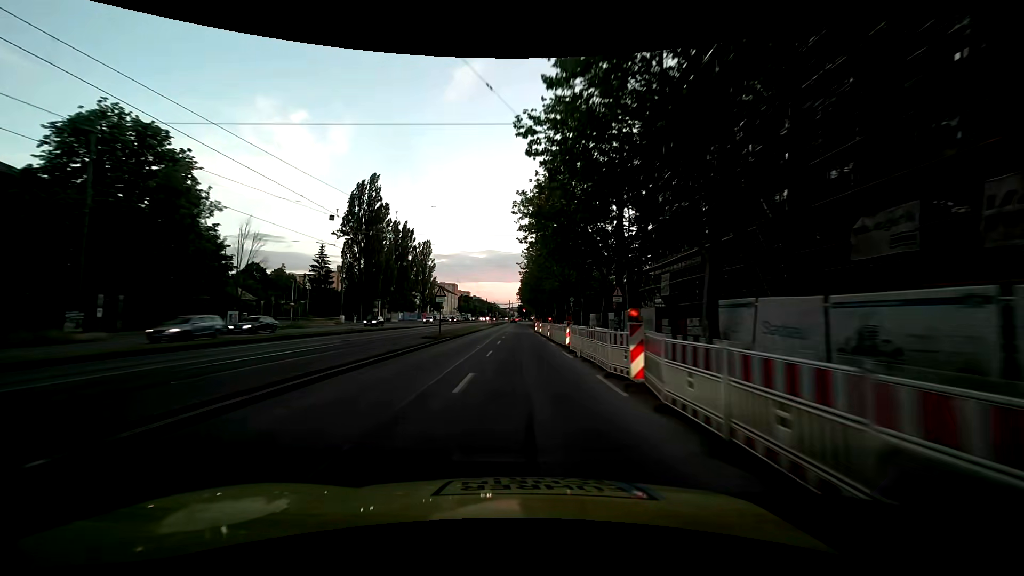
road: secondary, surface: asphalt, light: Day
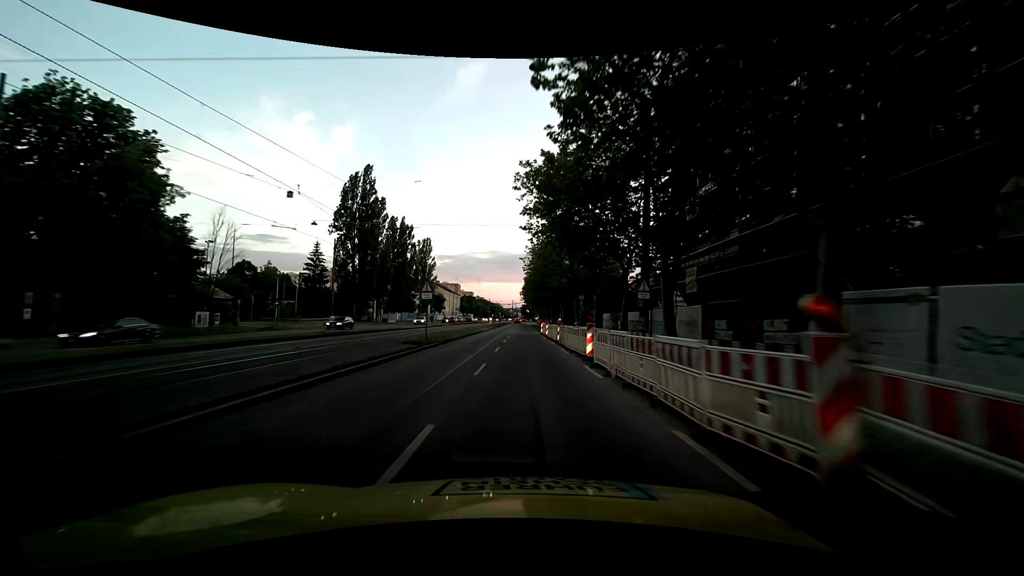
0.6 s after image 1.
(0.0, +5.9) m; 0°
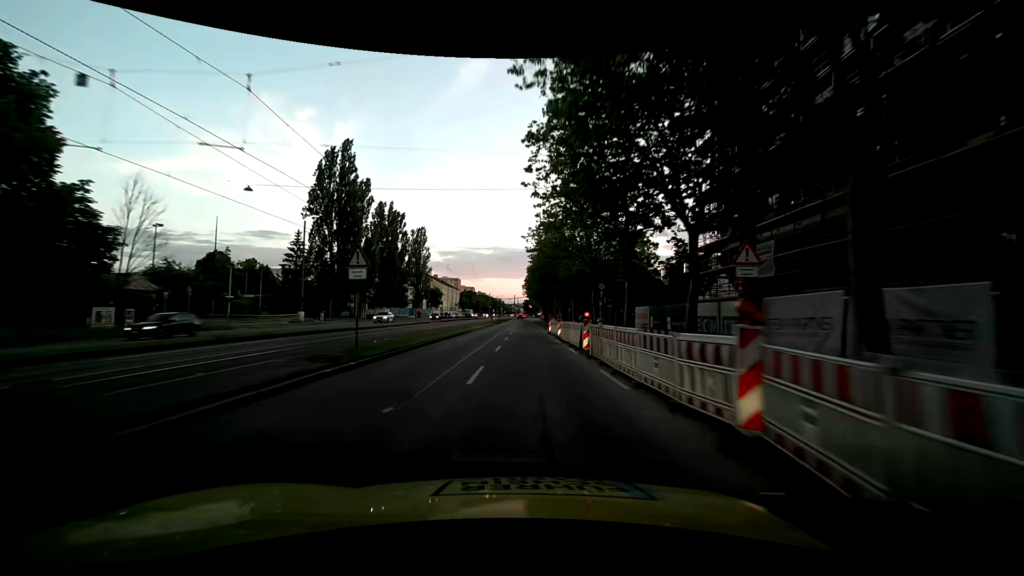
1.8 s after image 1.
(-0.1, +11.5) m; -1°
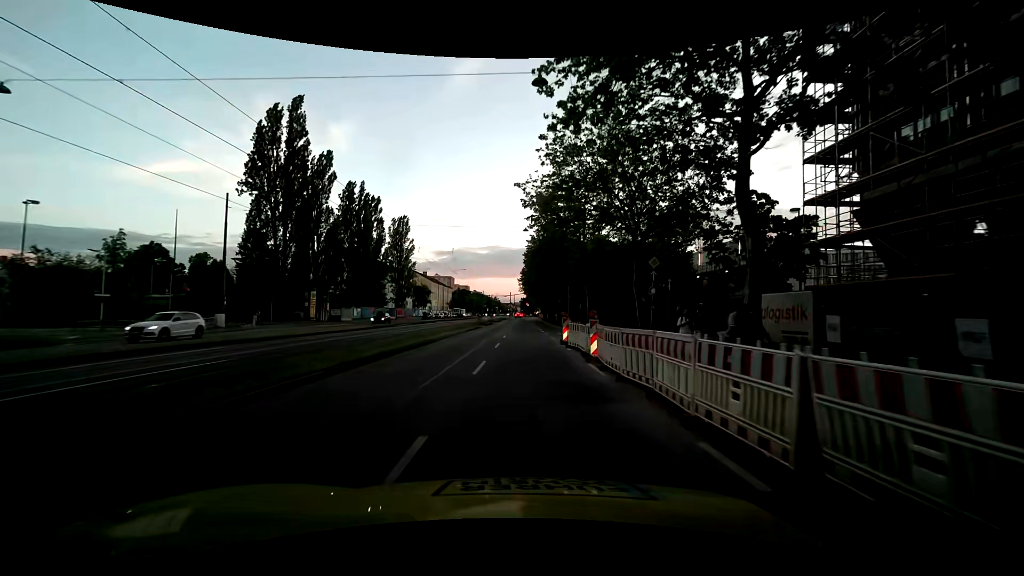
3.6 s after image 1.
(+0.3, +16.2) m; +1°
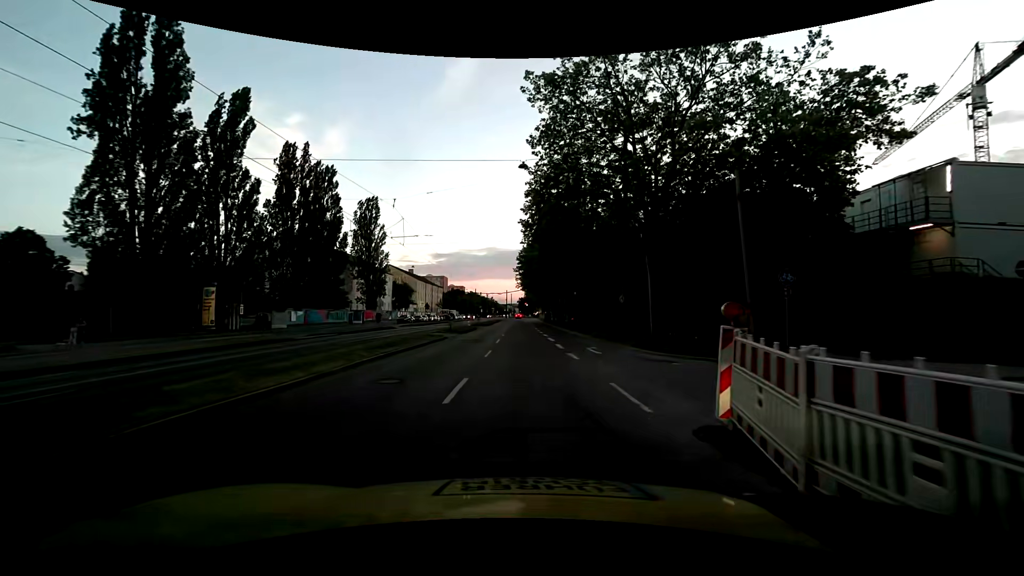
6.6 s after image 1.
(+0.1, +21.8) m; -1°
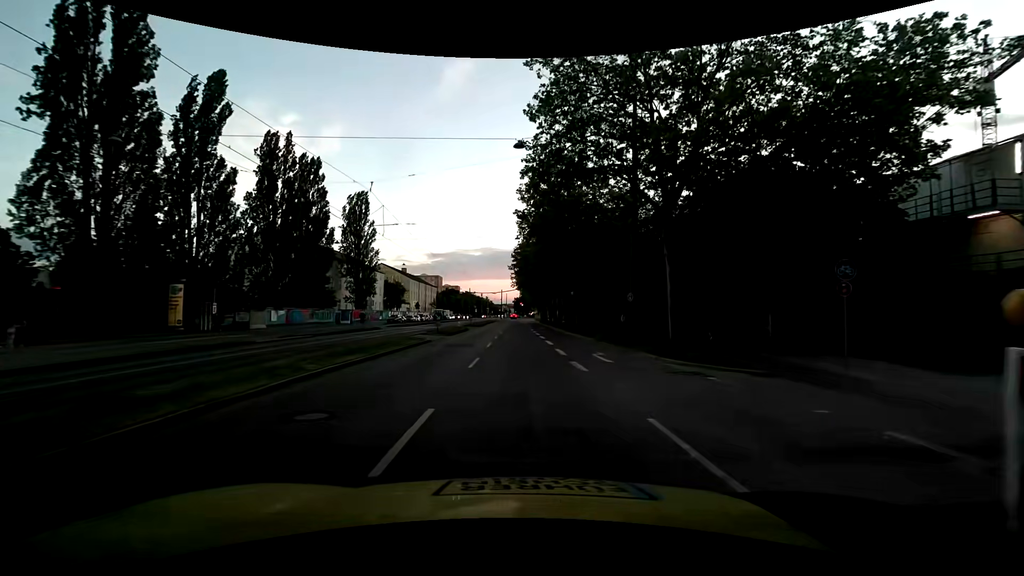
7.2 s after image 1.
(+0.1, +3.5) m; +1°
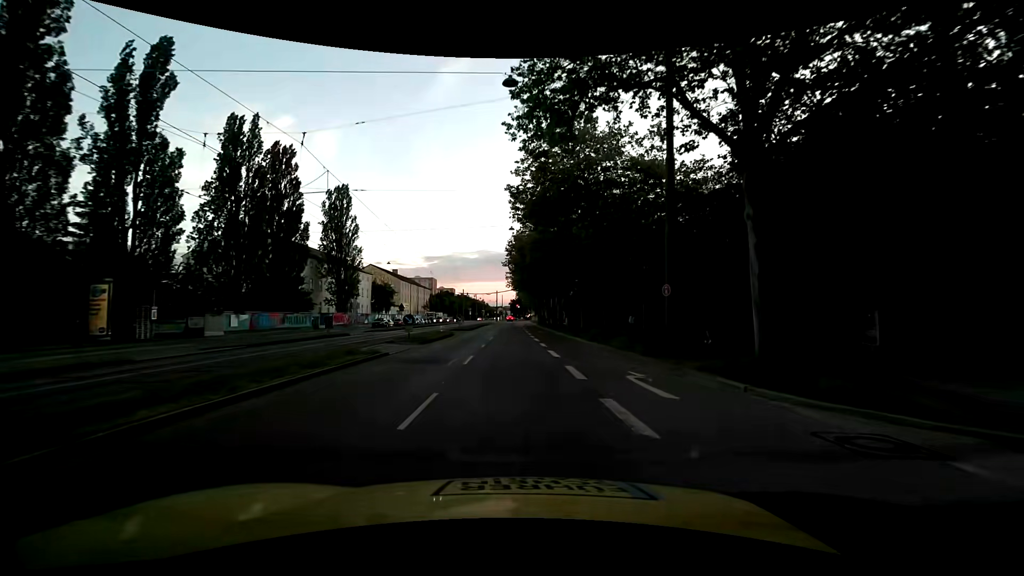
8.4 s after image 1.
(+0.1, +7.1) m; +1°
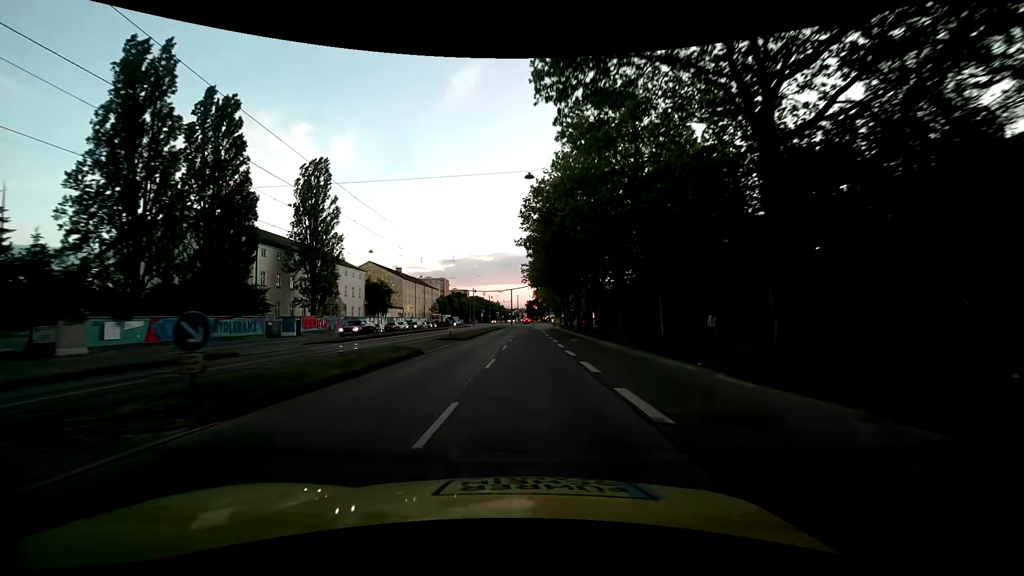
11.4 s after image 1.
(-0.5, +18.2) m; -2°
(0, +10) (0, +20) (0, +30) (0, +40) (0, +50) (0, +60) (+1, +70) (+1, +80) (+1, +90) (+1, +100) m
